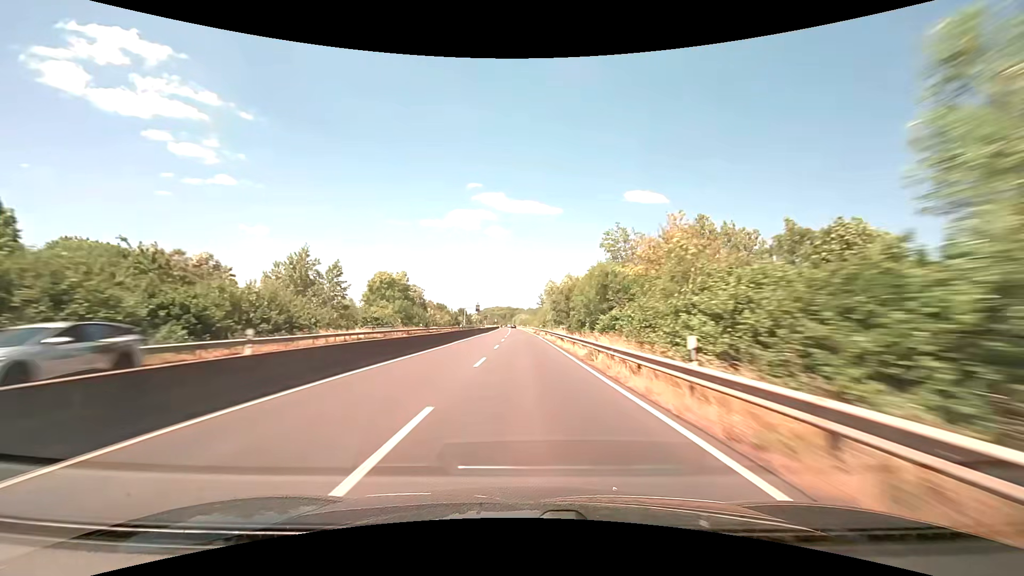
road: trunk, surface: asphalt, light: Day
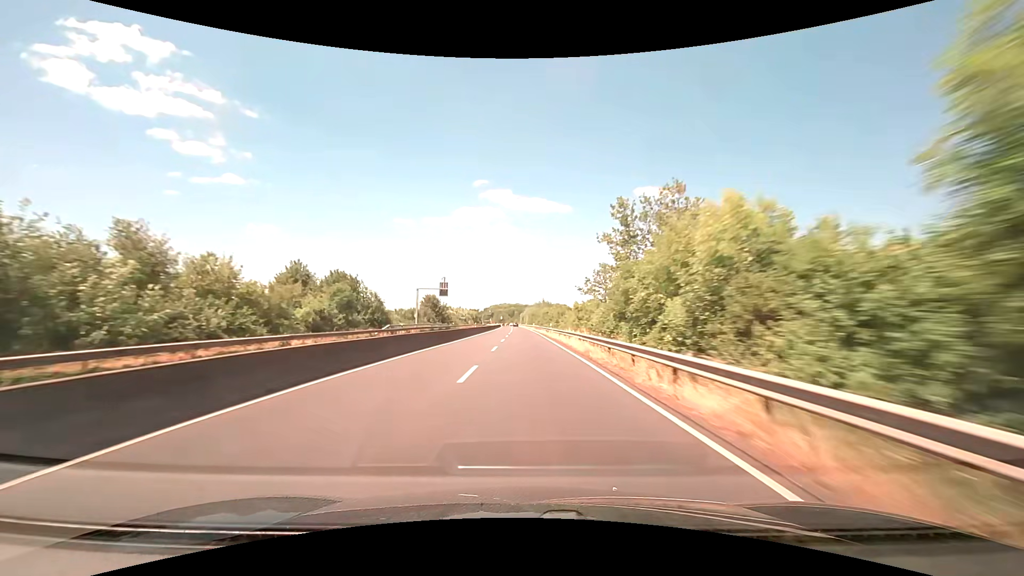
(-0.5, +77.3) m; -1°
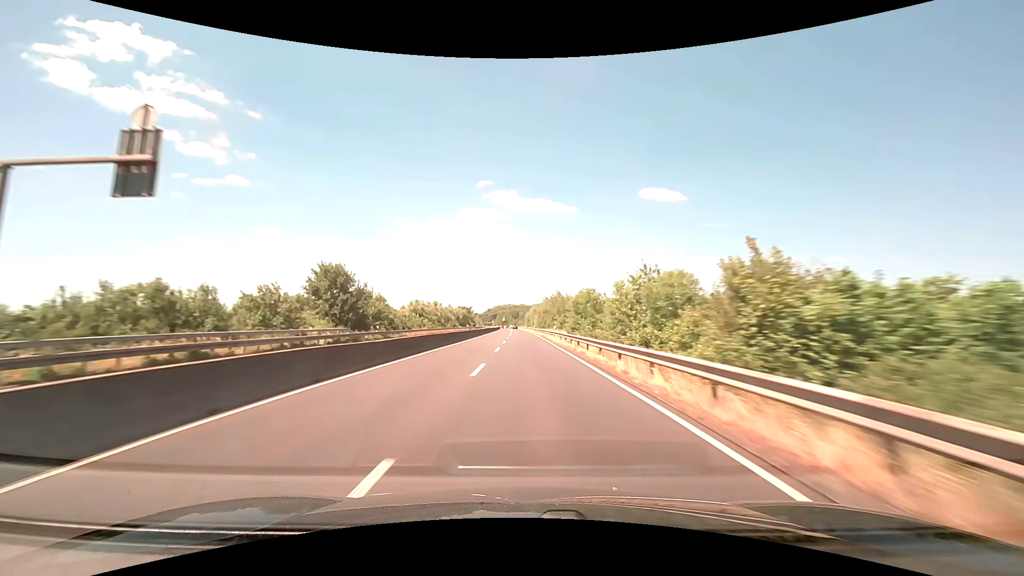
(-0.3, +58.2) m; -1°
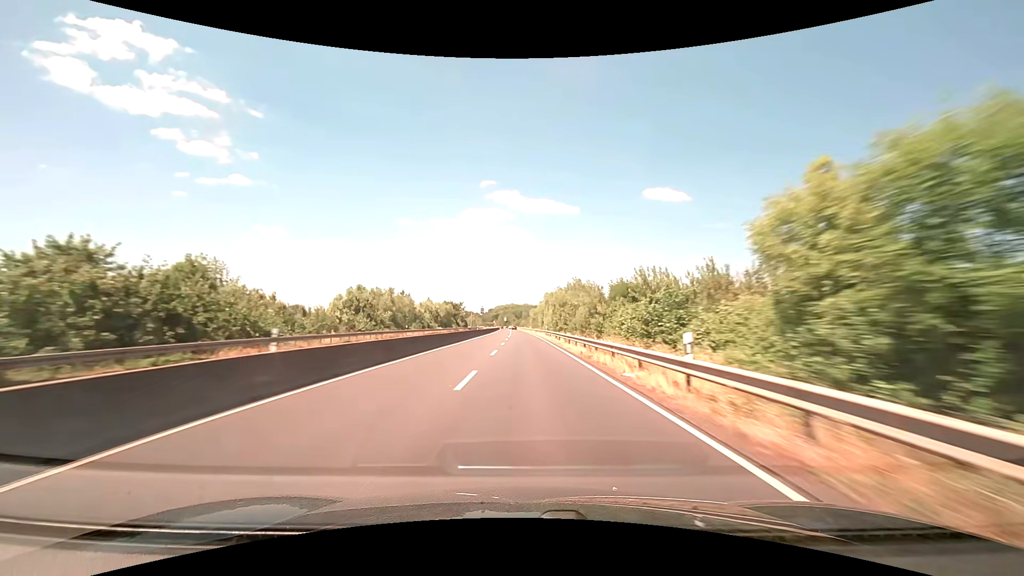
(-0.2, +38.9) m; 0°
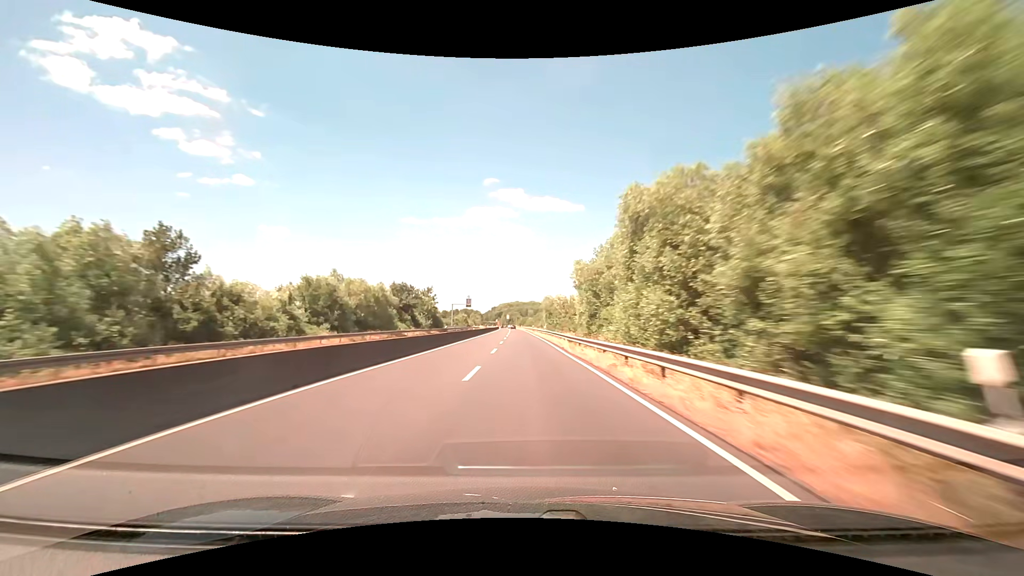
(-0.3, +58.5) m; -1°
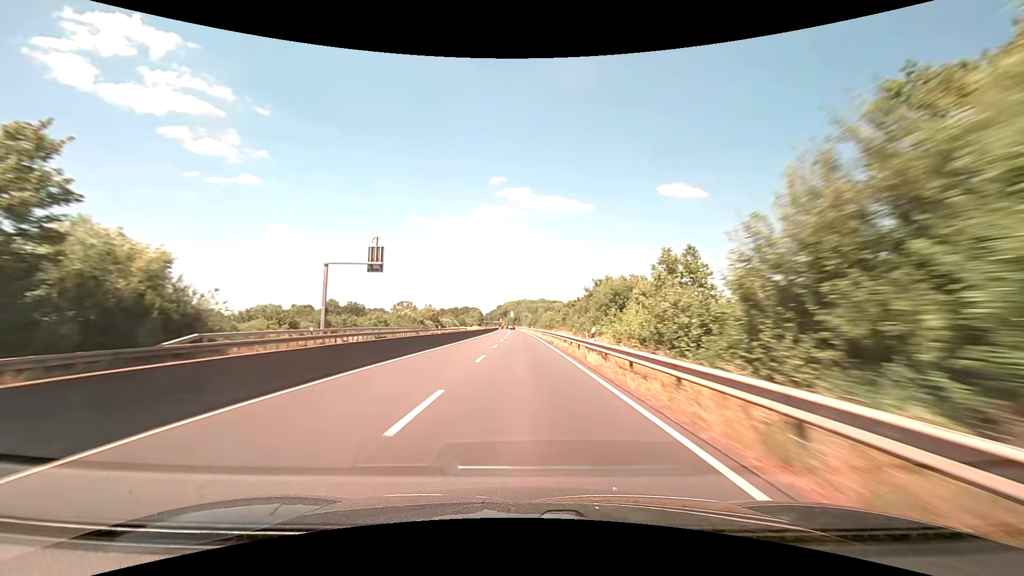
(-0.6, +78.2) m; -1°
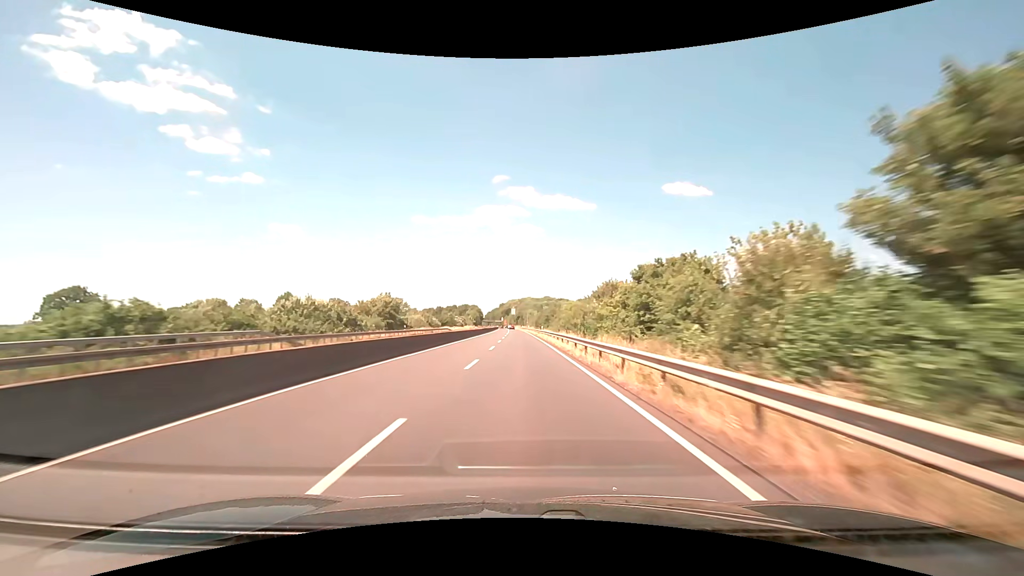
(-0.1, +39.2) m; 0°
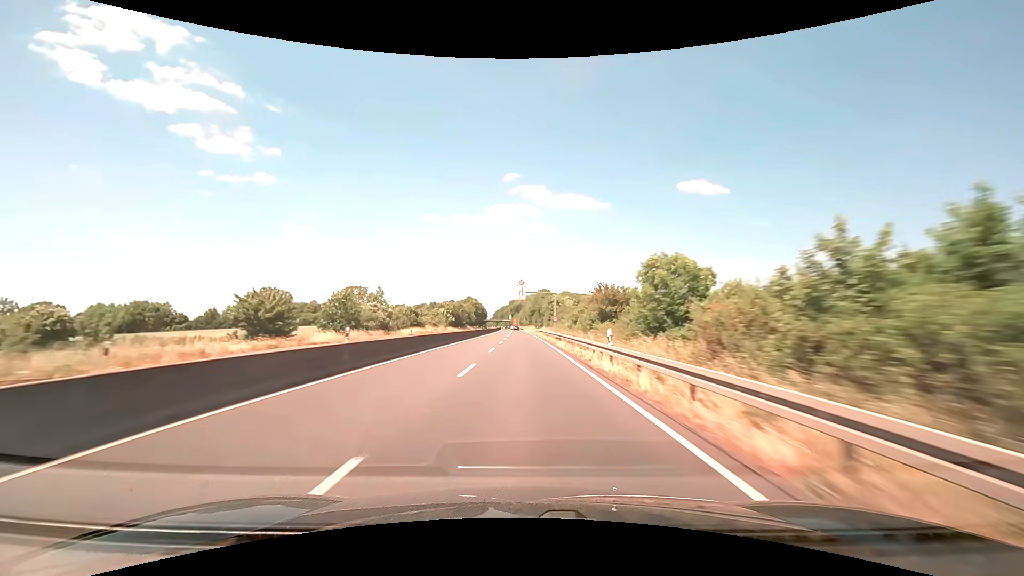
(-1.1, +98.4) m; -2°
(0, +10) (0, +20) (0, +30) (0, +40) (0, +50) (0, +60) (0, +70) (-1, +80) (-1, +90) (-1, +100) m
